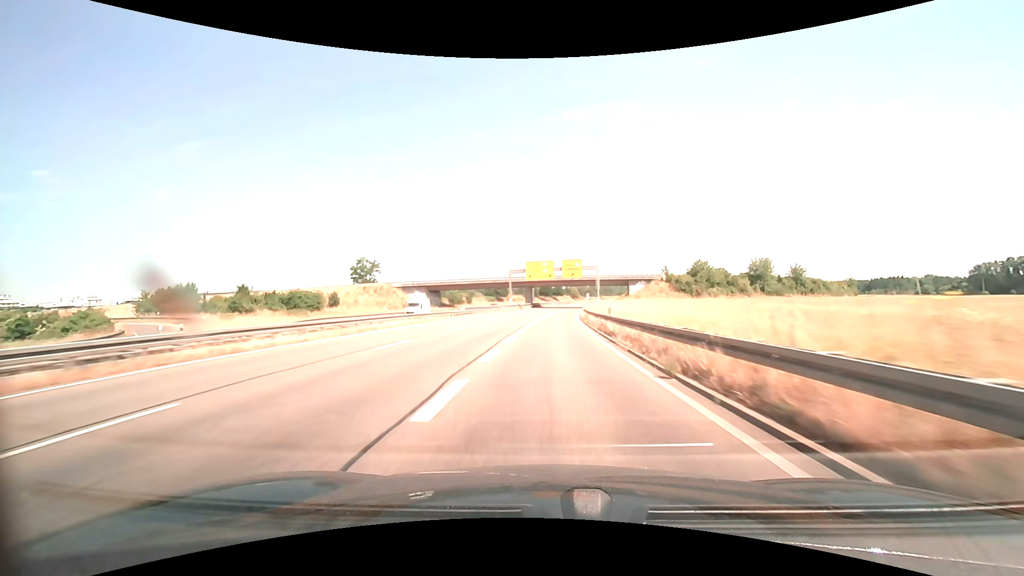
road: trunk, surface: asphalt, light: Day
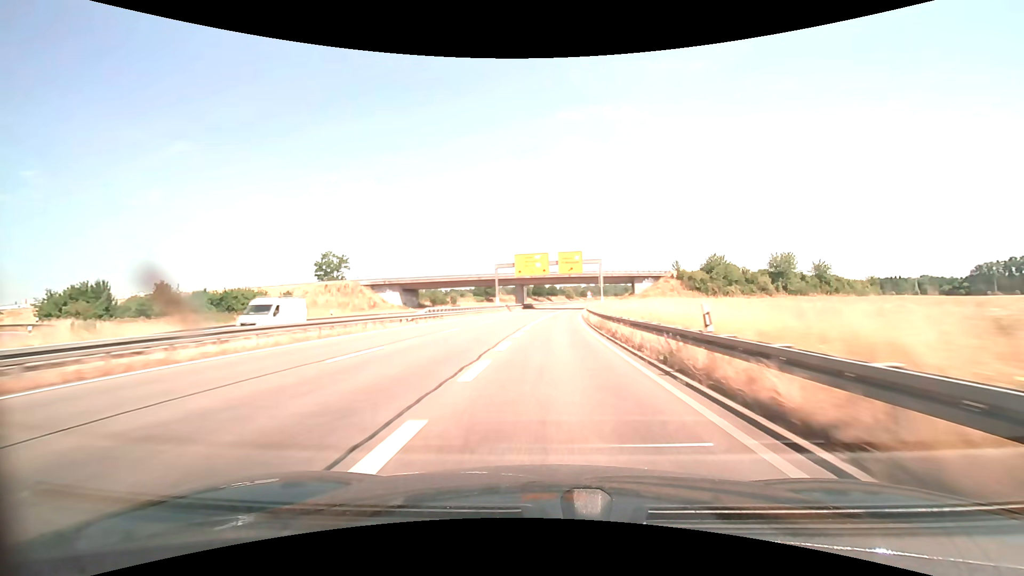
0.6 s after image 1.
(+0.1, +15.0) m; +1°
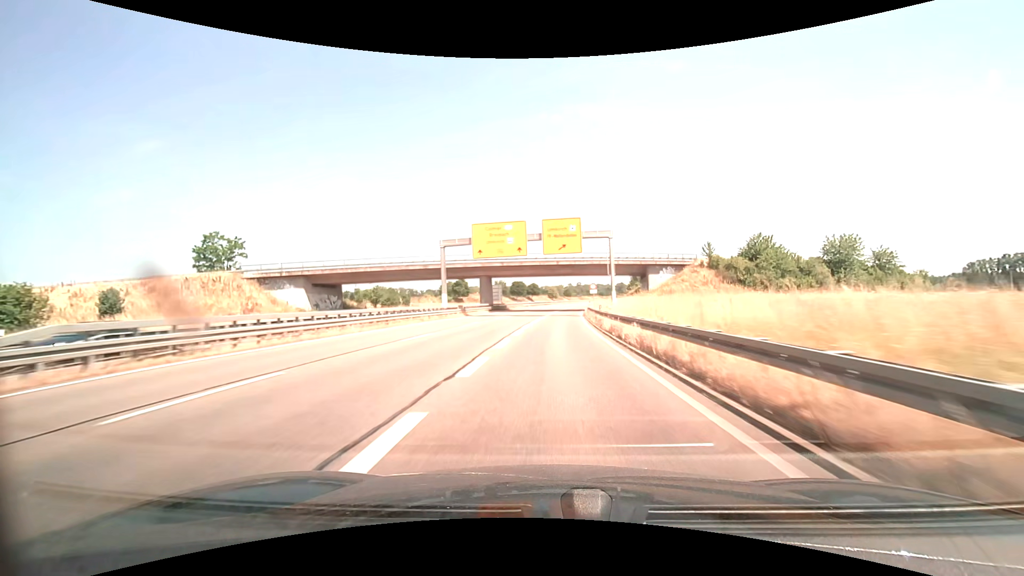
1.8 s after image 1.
(+0.5, +29.5) m; +2°
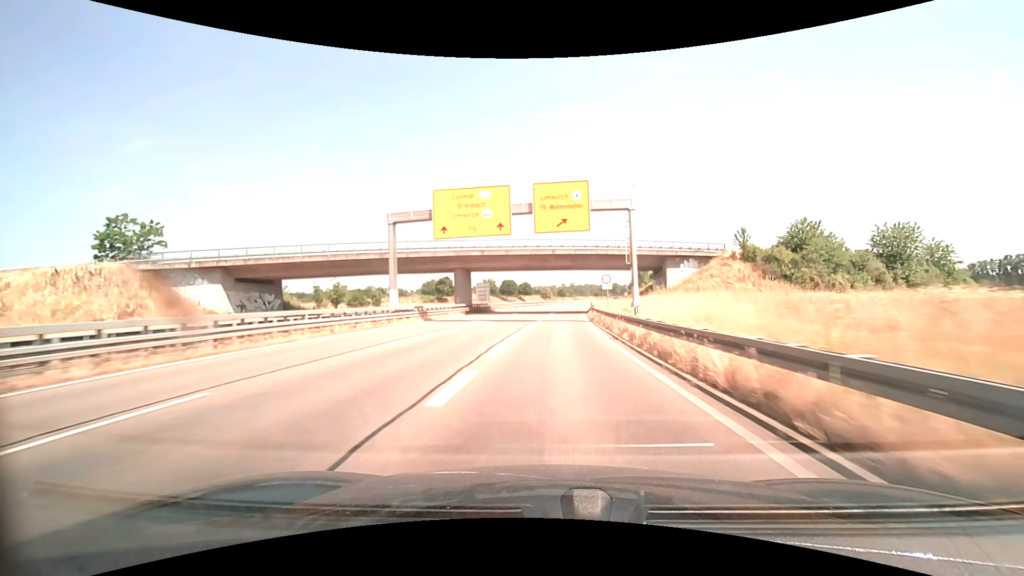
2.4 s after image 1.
(+0.1, +14.2) m; +1°
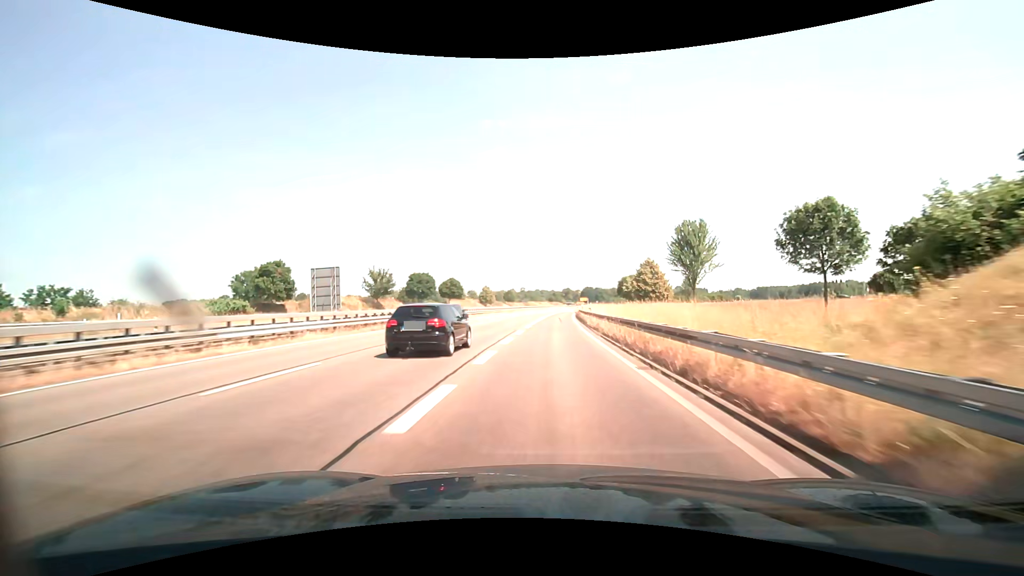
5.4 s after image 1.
(+3.5, +66.8) m; +6°
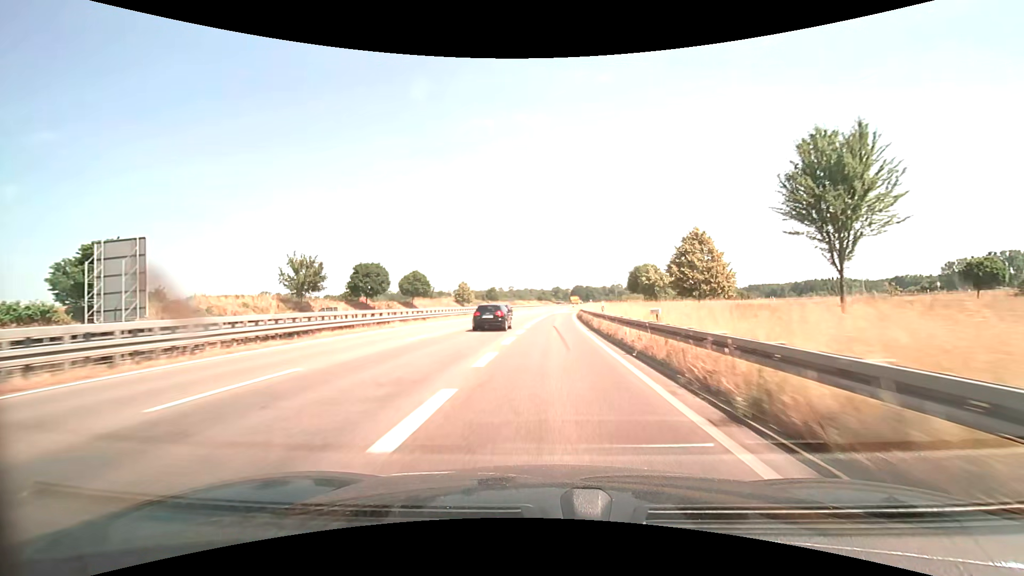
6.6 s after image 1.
(+0.4, +24.9) m; +2°
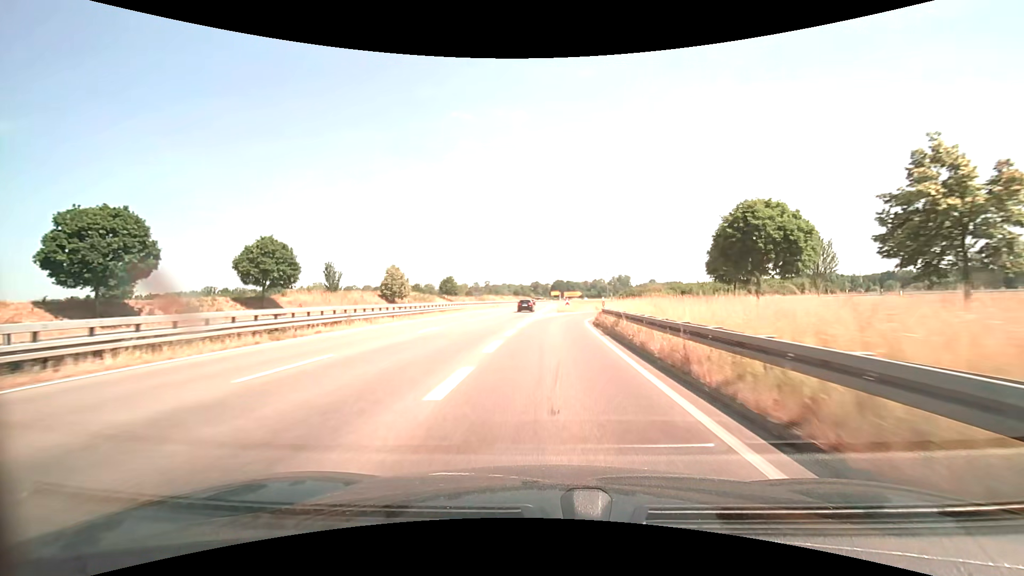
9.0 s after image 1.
(+0.9, +45.5) m; +2°
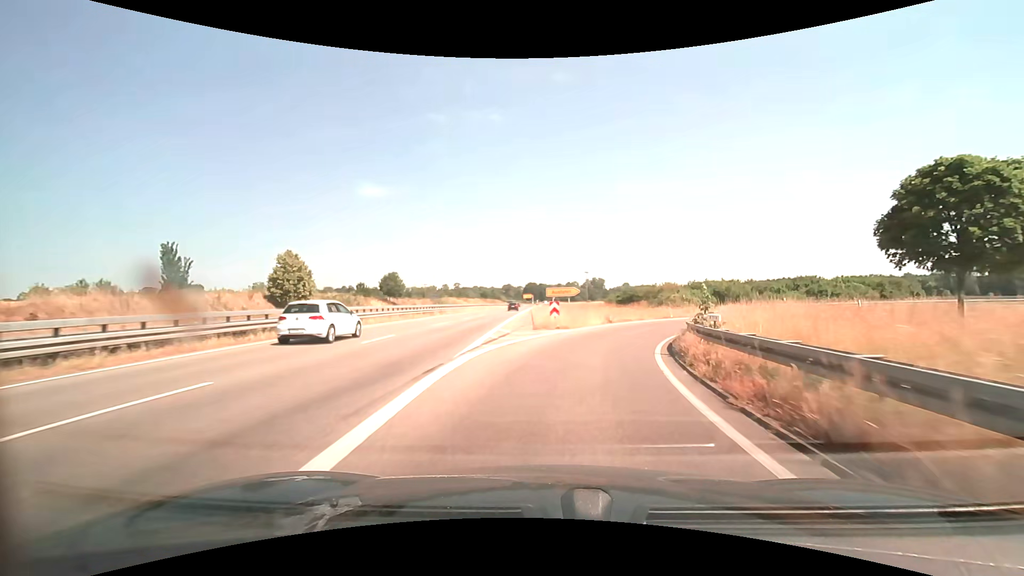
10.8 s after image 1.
(+0.4, +27.3) m; +3°
(+1, +10) (+3, +20) (+7, +29) (+13, +36) (+21, +42) (+31, +46) (+41, +47) (+51, +45) (+60, +41) (+67, +34) m
